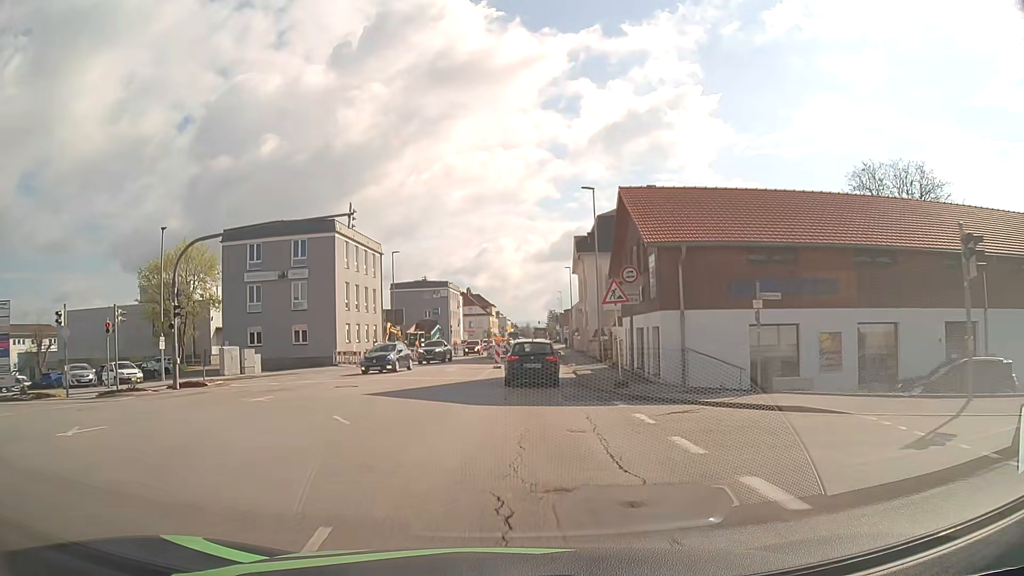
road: tertiary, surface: asphalt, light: Day
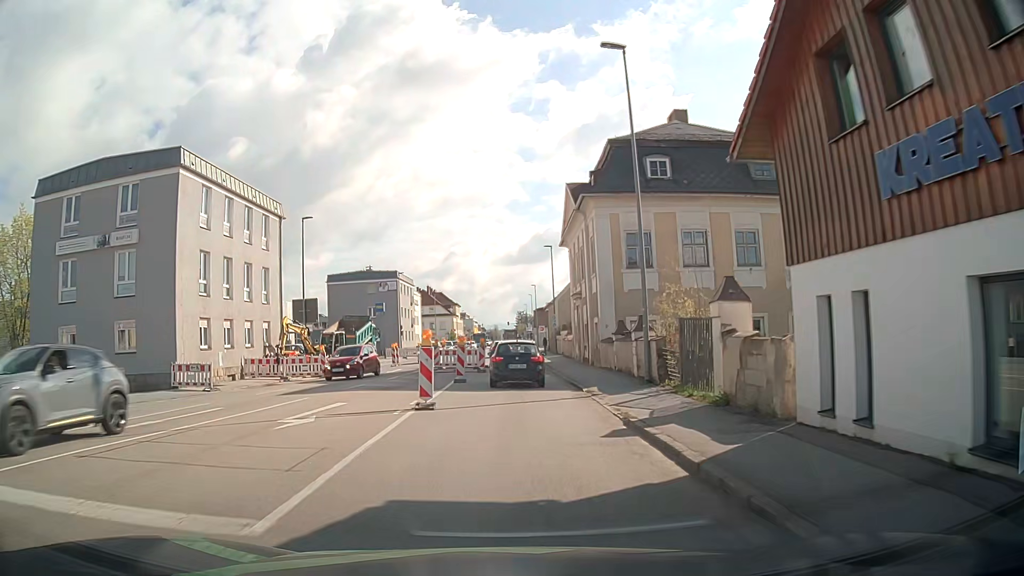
(+0.7, +20.0) m; +3°
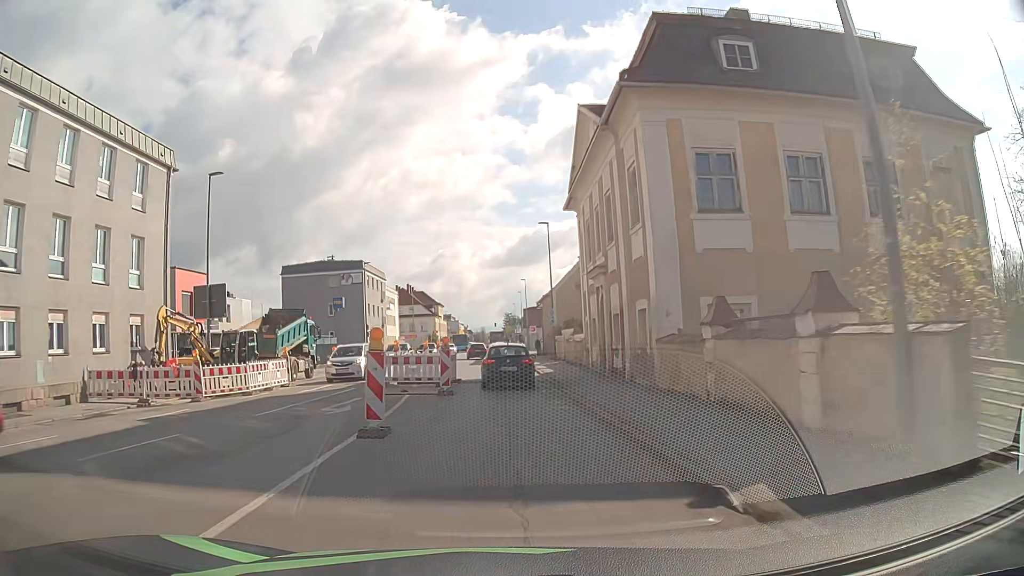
(+0.2, +13.3) m; +2°
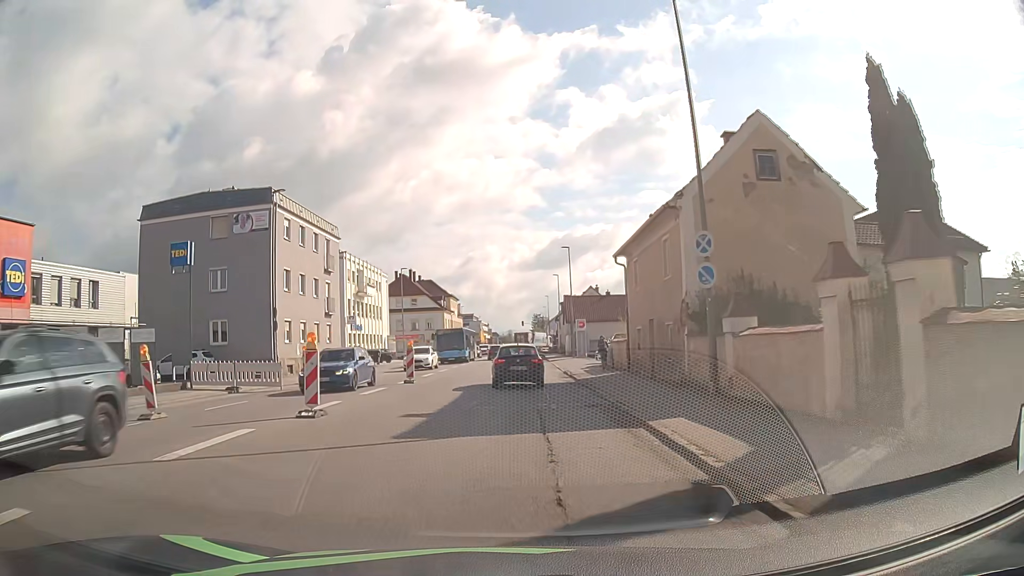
(-0.5, +34.8) m; -1°
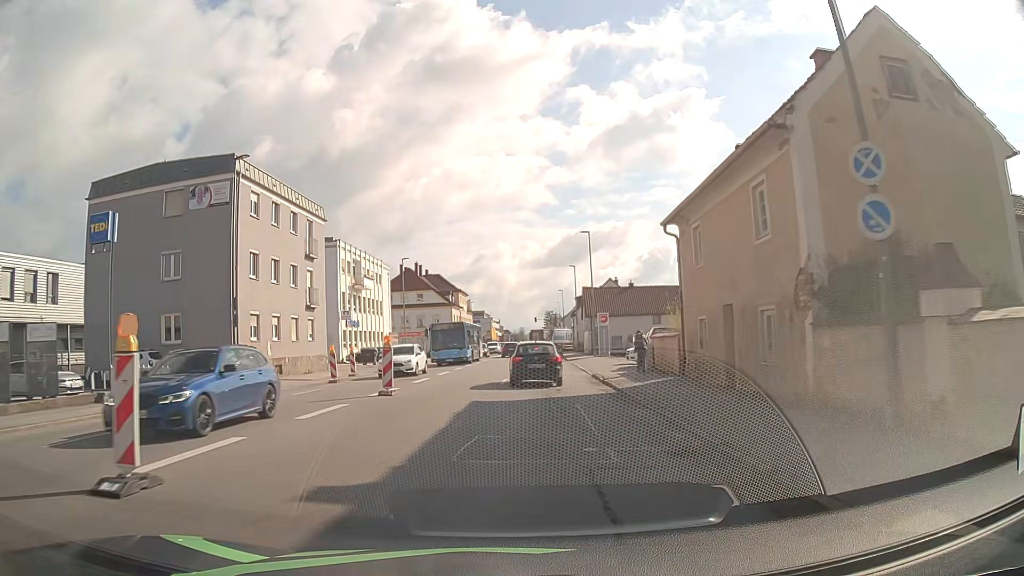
(-0.2, +7.2) m; -2°
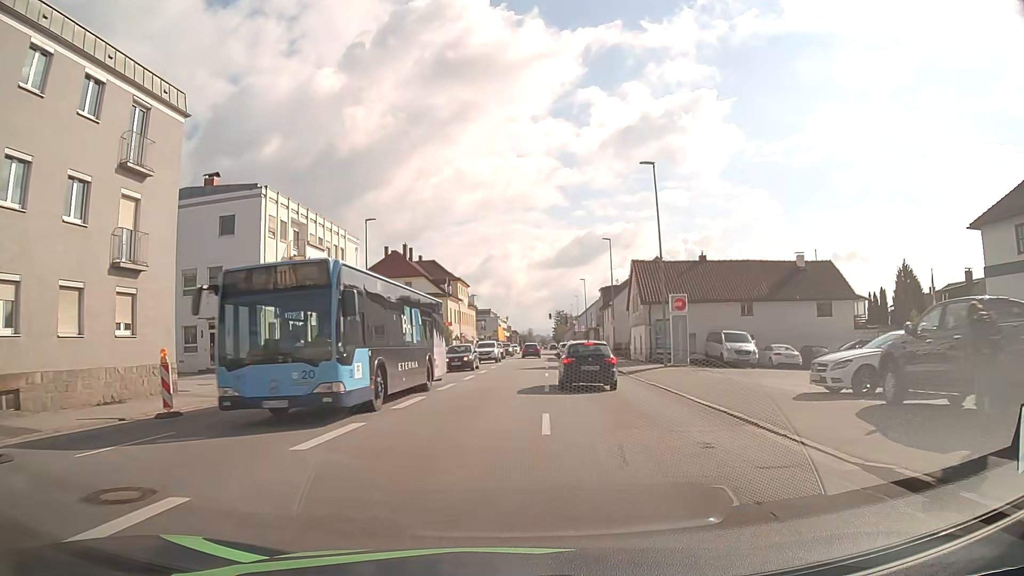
(-0.2, +22.0) m; -1°
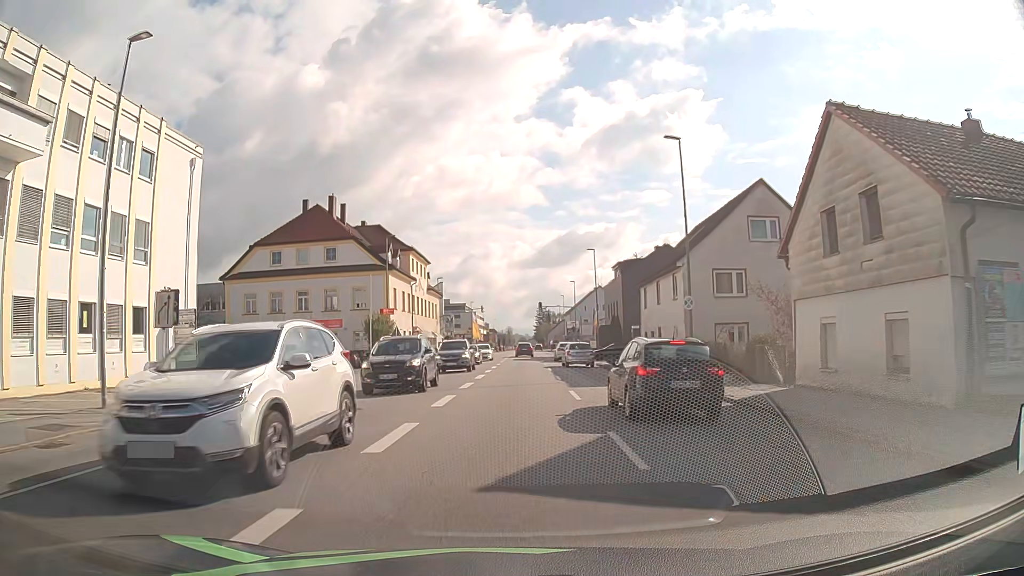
(+0.7, +30.2) m; +2°
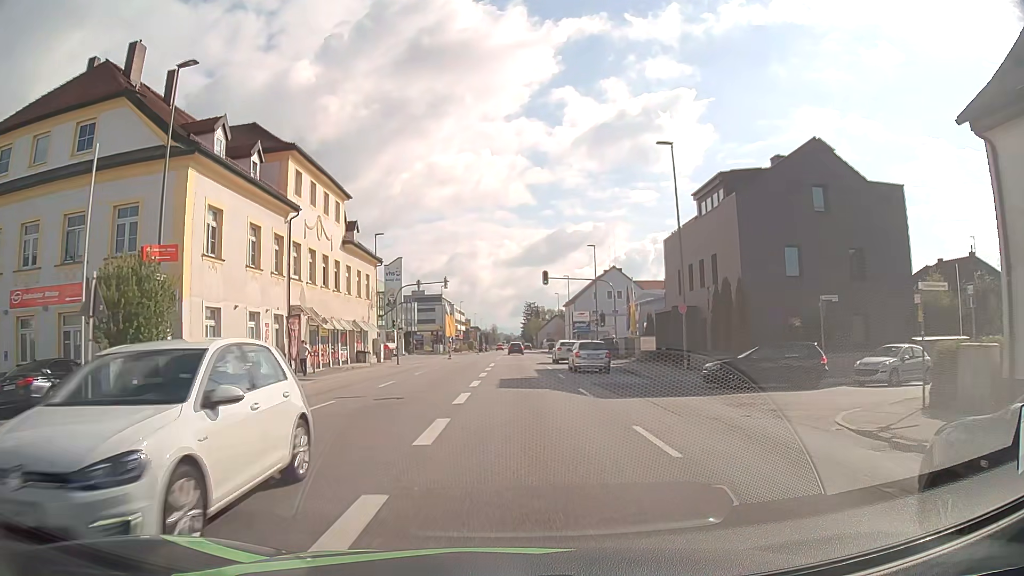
(+0.3, +35.3) m; +1°
(0, +10) (0, +20) (0, +30) (+1, +40) (+1, +50) (+1, +60) (+1, +70) (+1, +80) (+1, +90) (+1, +100) m
